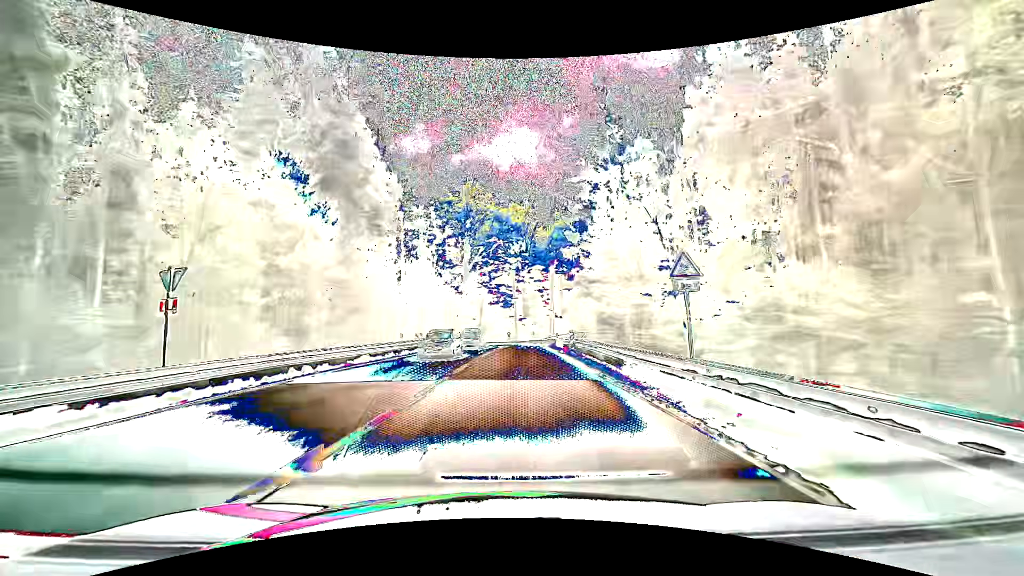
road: secondary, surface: asphalt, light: Day
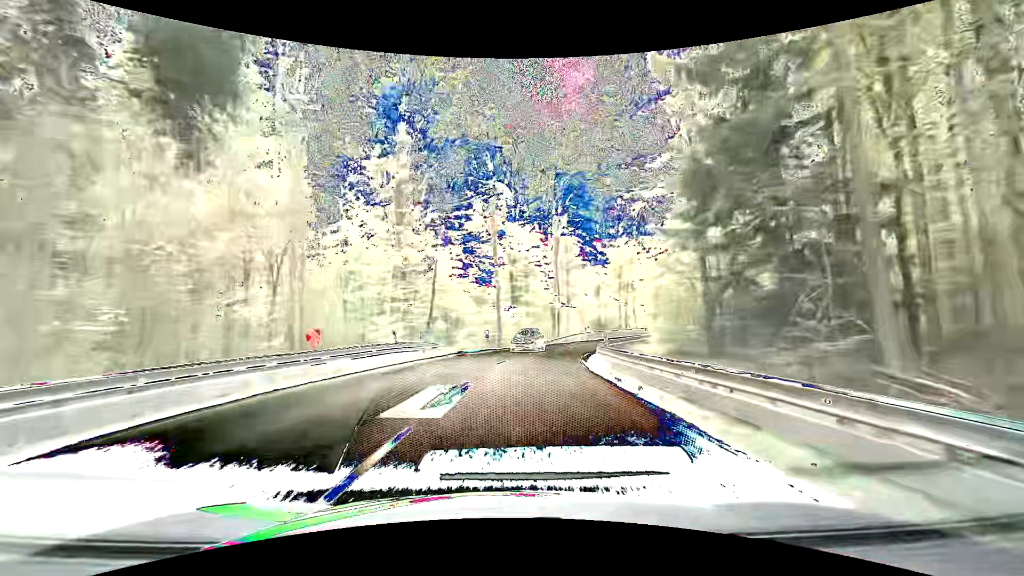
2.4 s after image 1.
(+0.6, +35.2) m; +2°
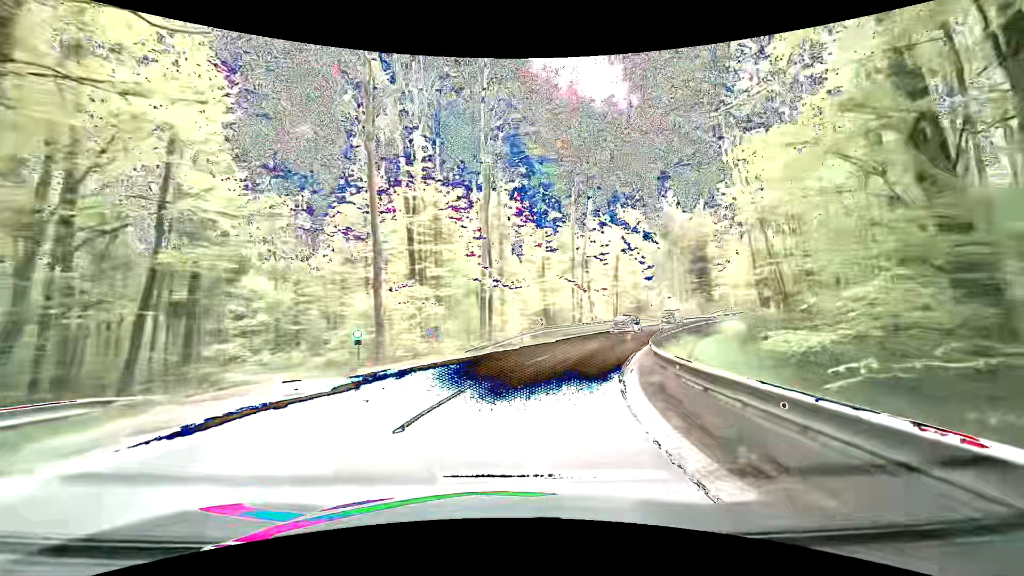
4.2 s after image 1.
(+1.0, +24.0) m; +7°
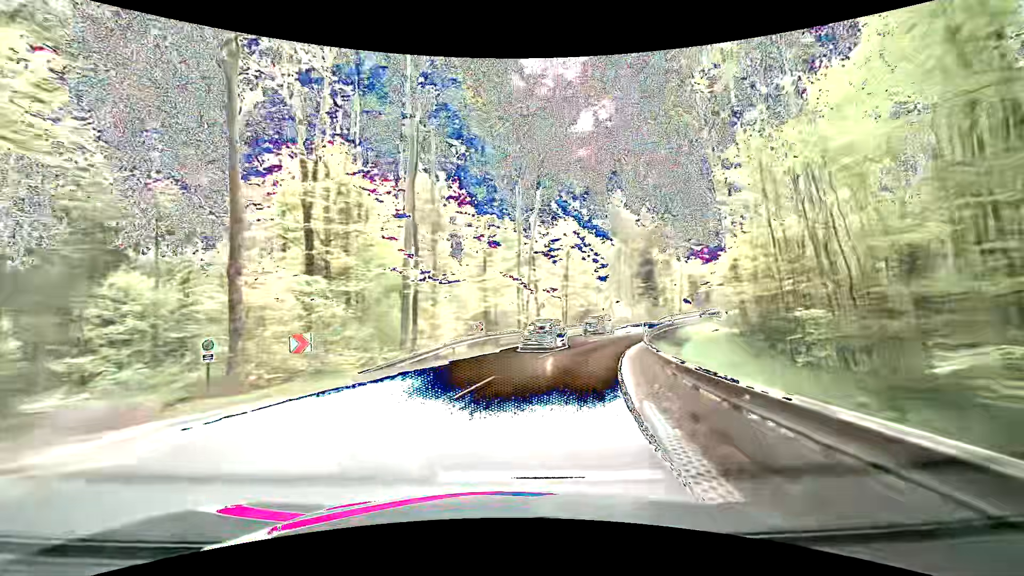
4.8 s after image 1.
(+0.3, +7.8) m; +6°
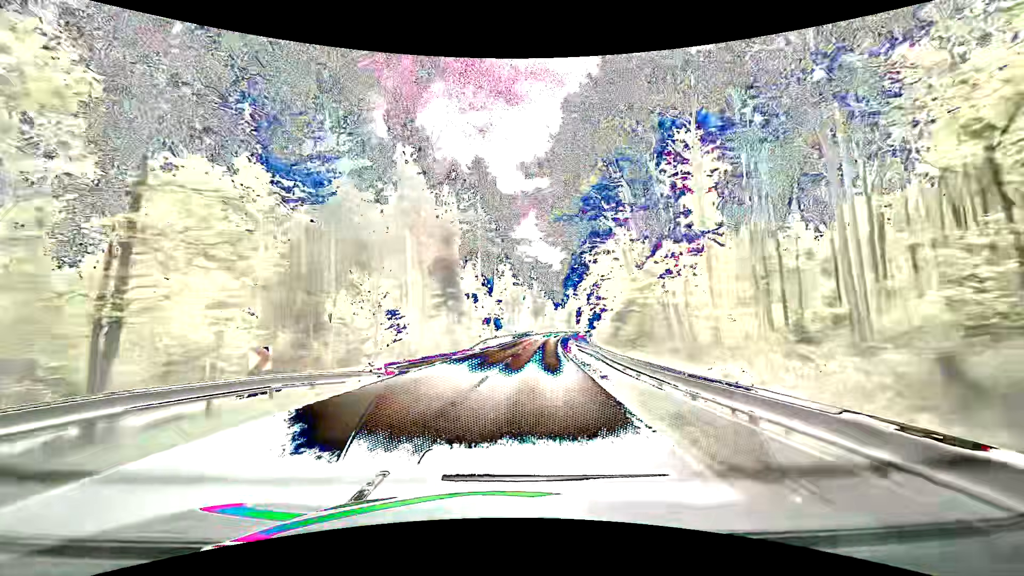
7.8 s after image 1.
(+10.1, +40.1) m; +25°
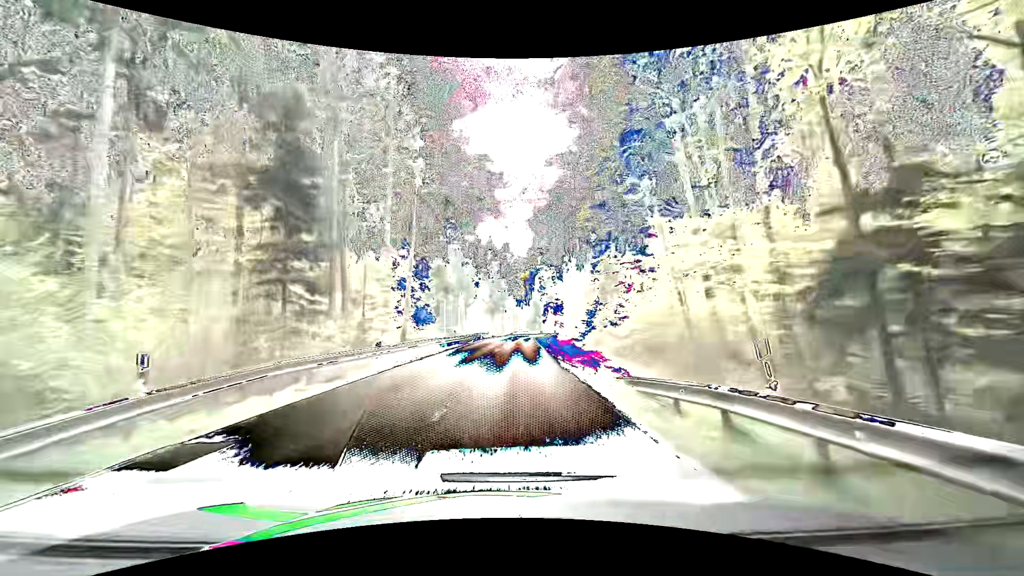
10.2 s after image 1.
(+2.8, +37.7) m; +6°
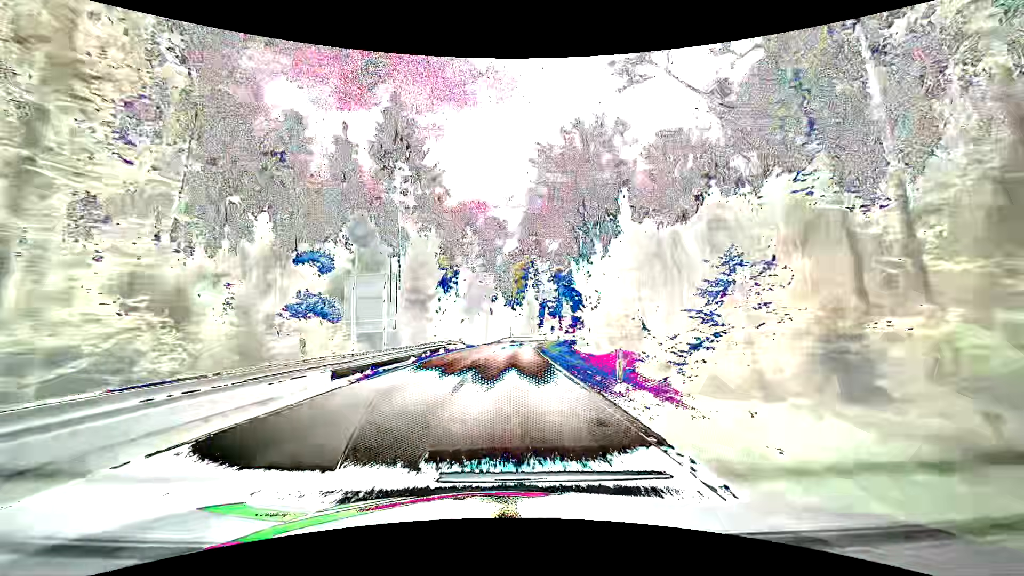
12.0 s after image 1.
(+0.7, +30.4) m; +2°
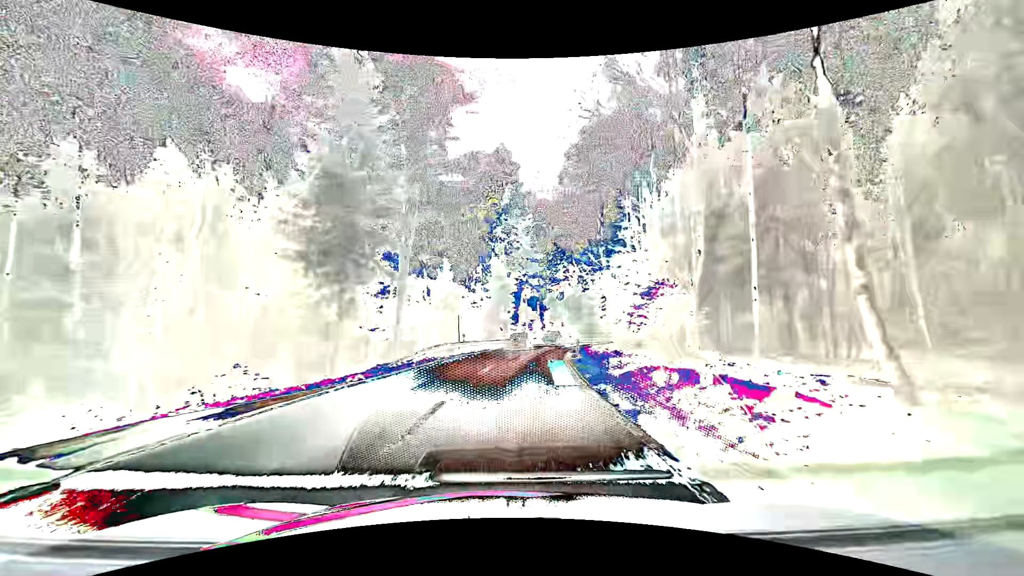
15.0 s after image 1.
(+1.2, +49.6) m; +4°
(0, +10) (+1, +20) (+2, +30) (+3, +40) (+5, +50) (+7, +59) (+10, +69) (+13, +79) (+16, +88) (+20, +97) m
